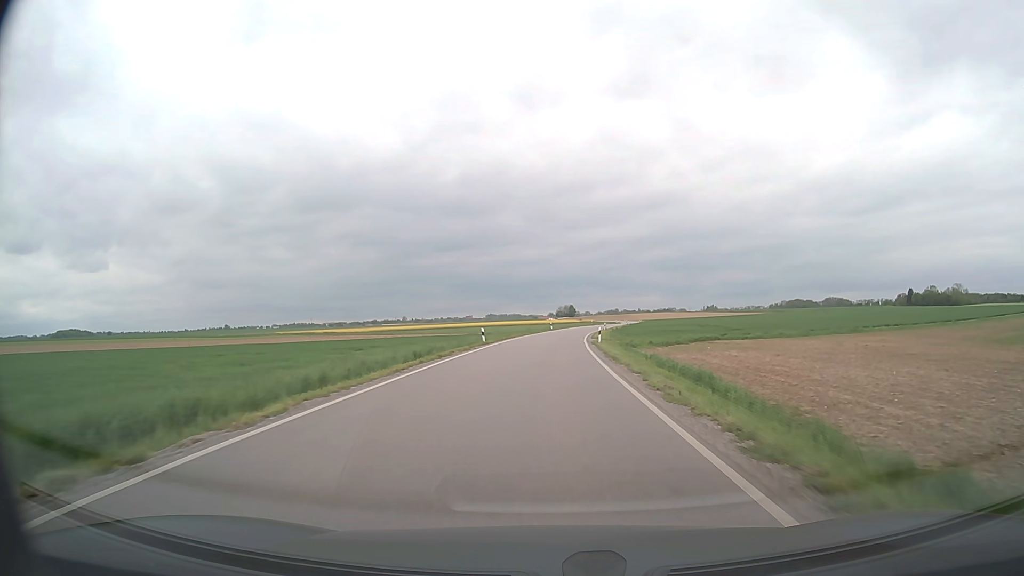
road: secondary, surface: asphalt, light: Day
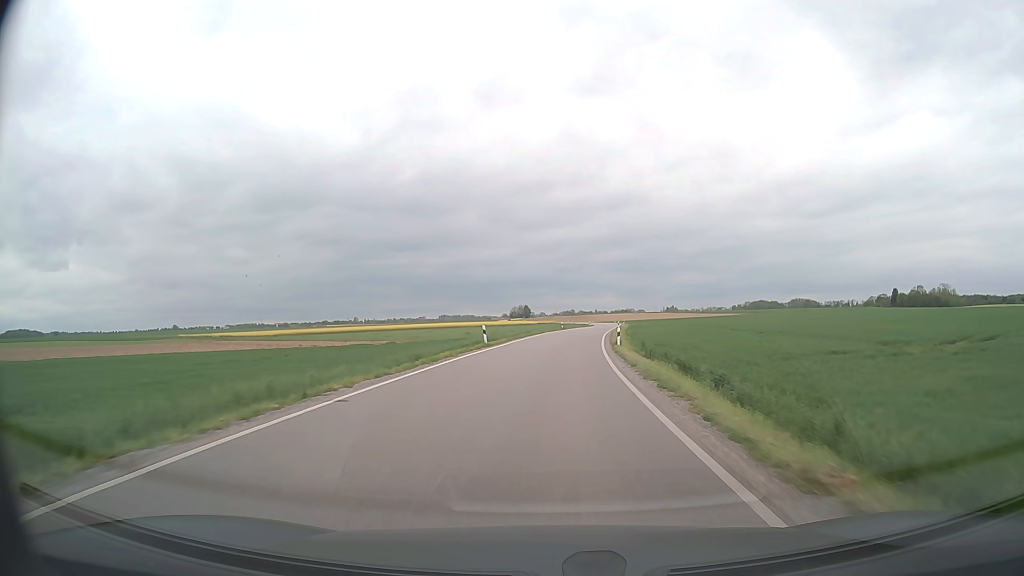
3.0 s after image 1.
(+1.2, +51.6) m; +4°
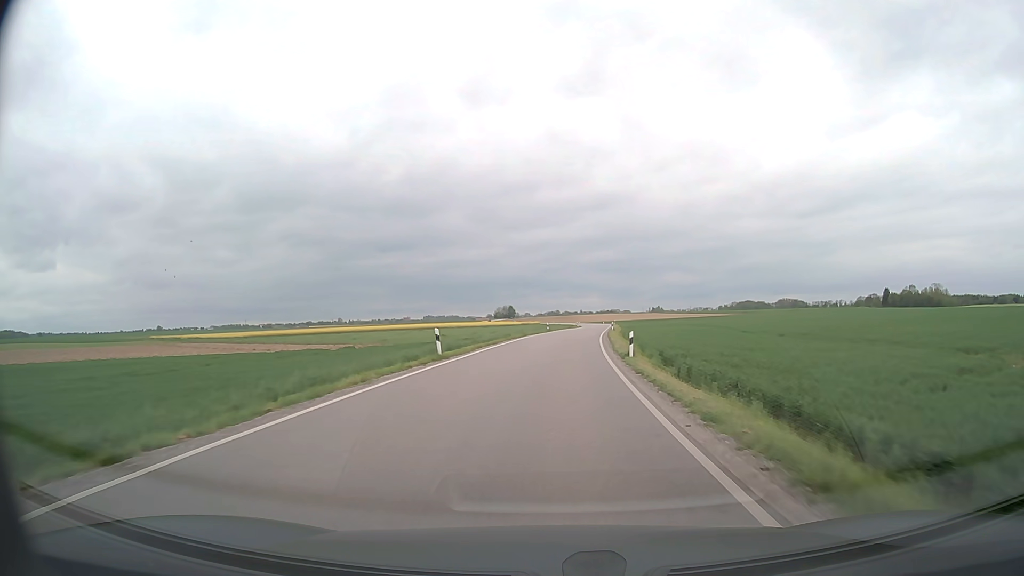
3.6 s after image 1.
(+0.1, +10.7) m; +1°
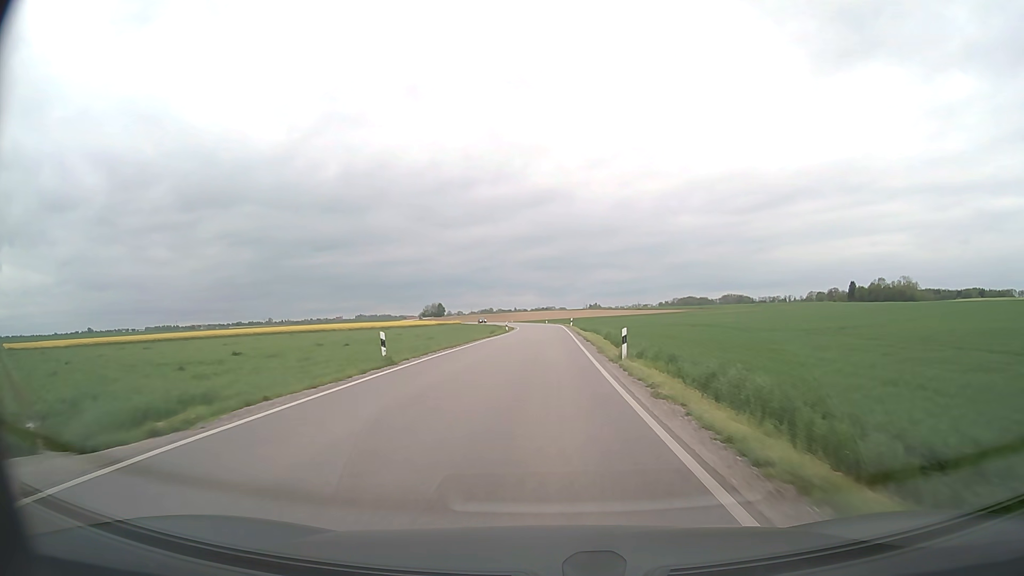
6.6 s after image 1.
(+3.0, +54.4) m; +6°
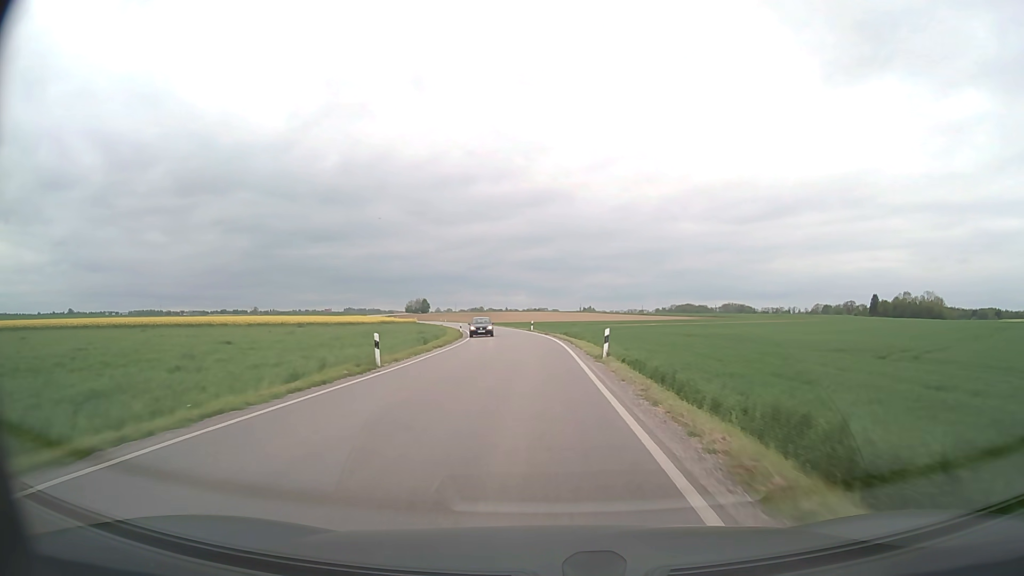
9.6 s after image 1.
(+0.5, +51.9) m; +1°
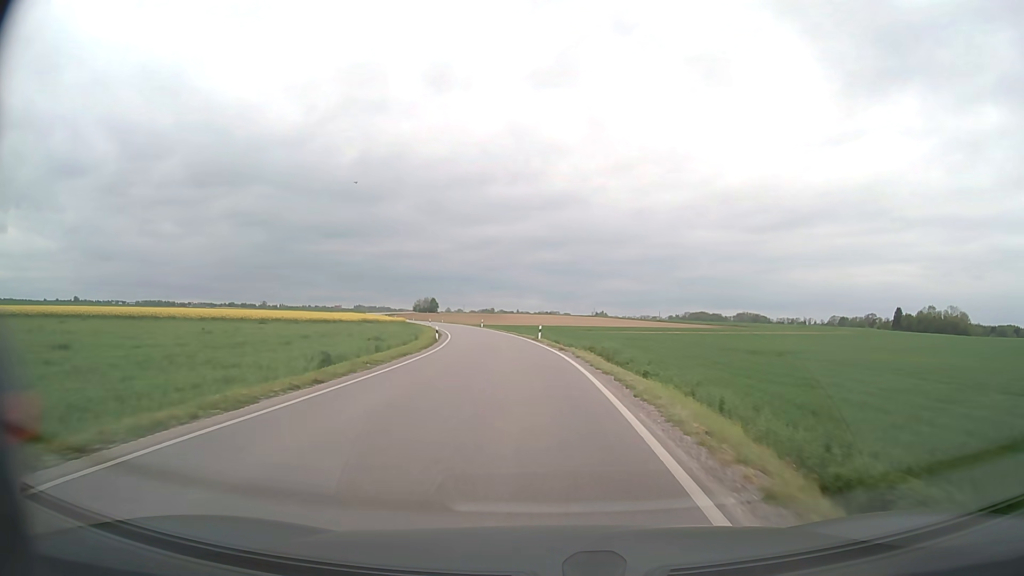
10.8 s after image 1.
(-0.2, +19.9) m; -1°
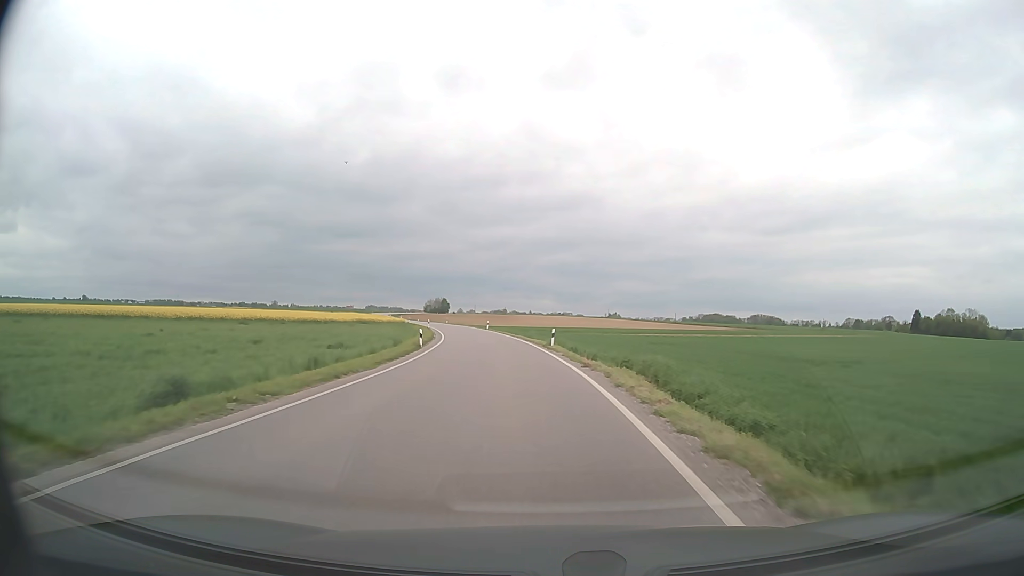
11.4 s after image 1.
(-0.1, +10.0) m; -1°
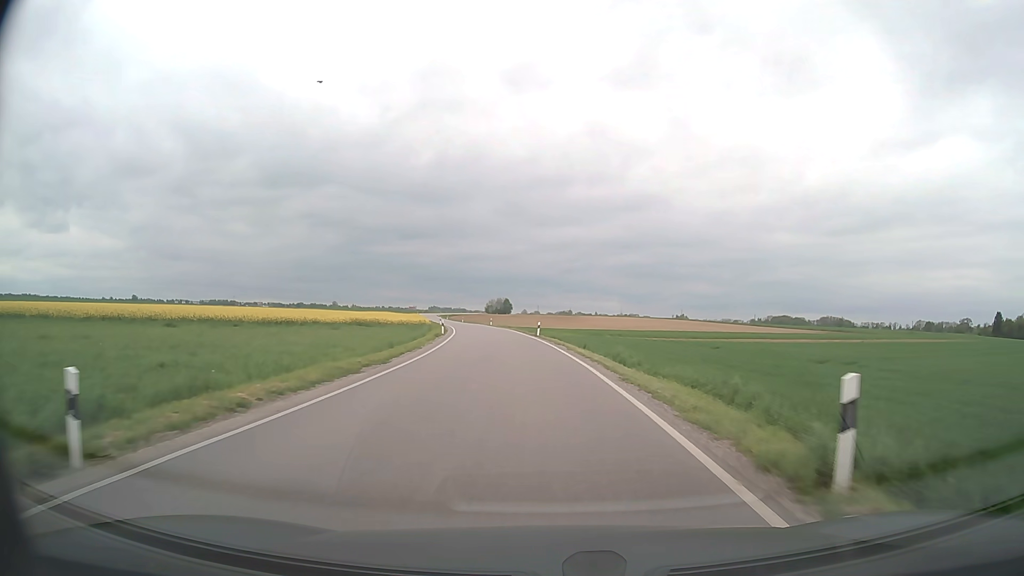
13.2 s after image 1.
(-1.4, +30.0) m; -5°
(0, +10) (-1, +20) (-1, +30) (-2, +40) (-3, +50) (-4, +60) (-6, +70) (-7, +80) (-9, +89) (-11, +99) m
